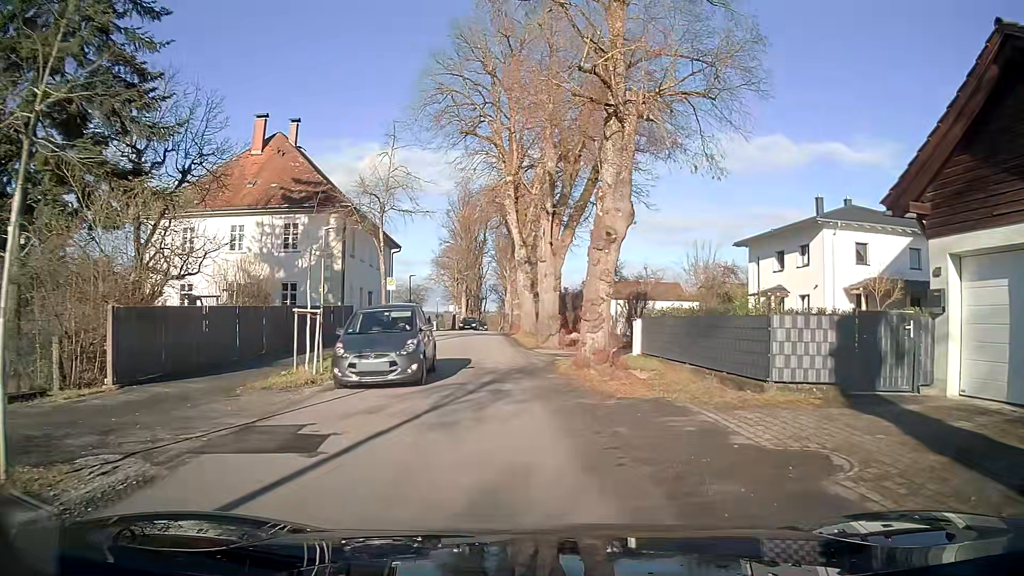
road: secondary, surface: asphalt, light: Day
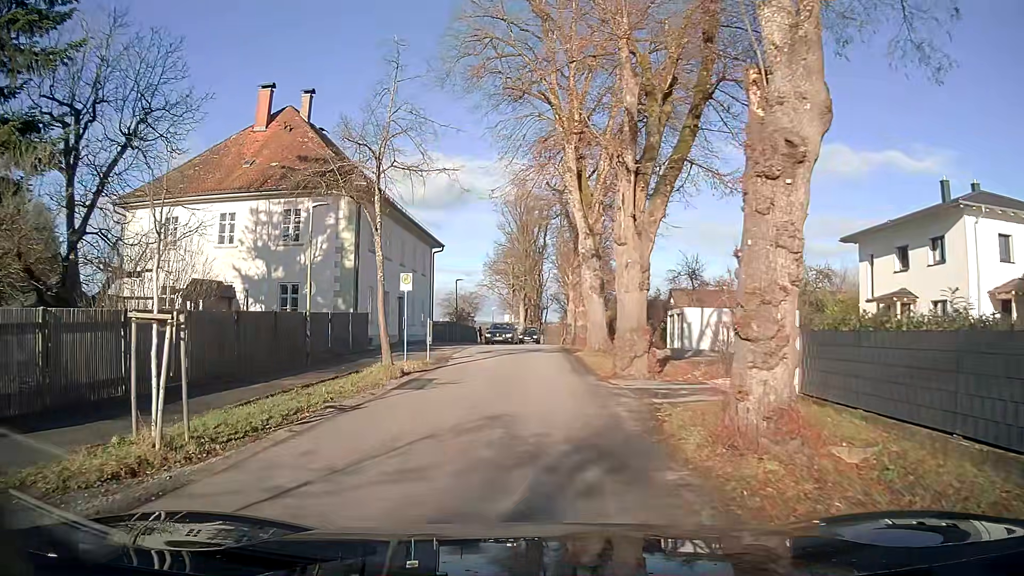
(-0.4, +8.8) m; -6°
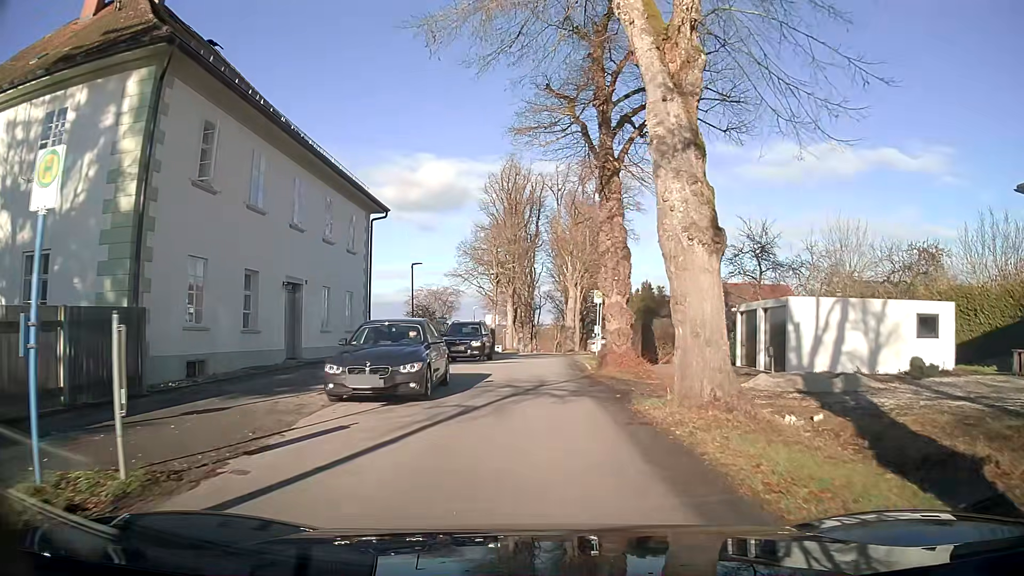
(+0.2, +17.3) m; +1°
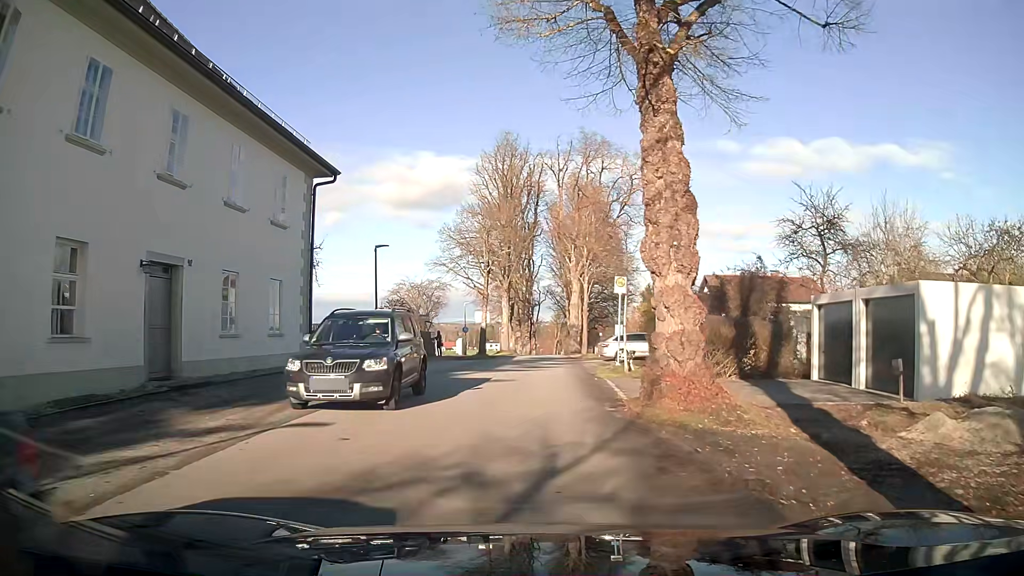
(+0.1, +8.3) m; +1°
(0, +10) (0, +20) (0, +30) (0, +40) (0, +50) (0, +60) (0, +70) (+1, +80) (+1, +90) (+2, +100) m
